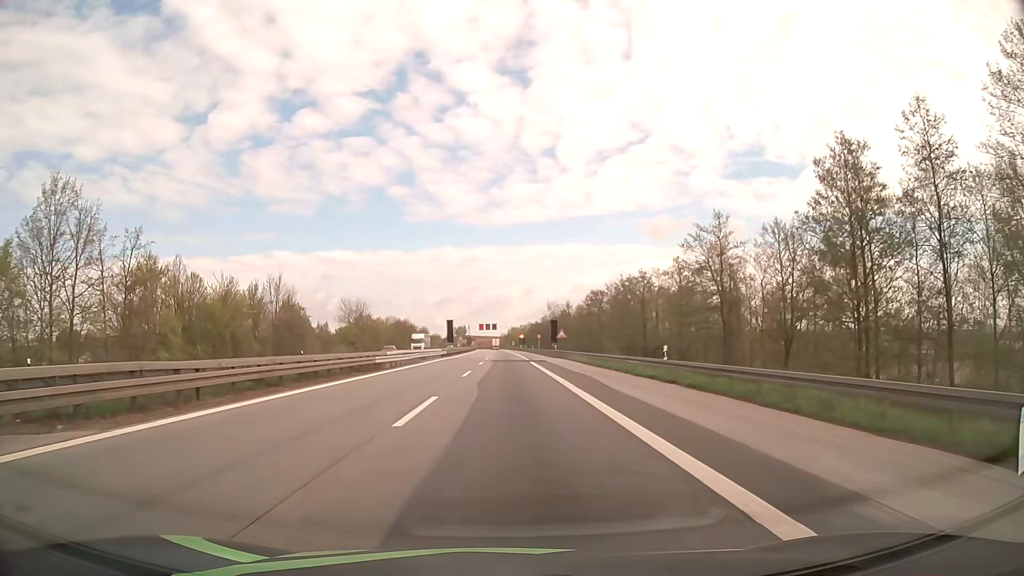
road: motorway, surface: asphalt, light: Day
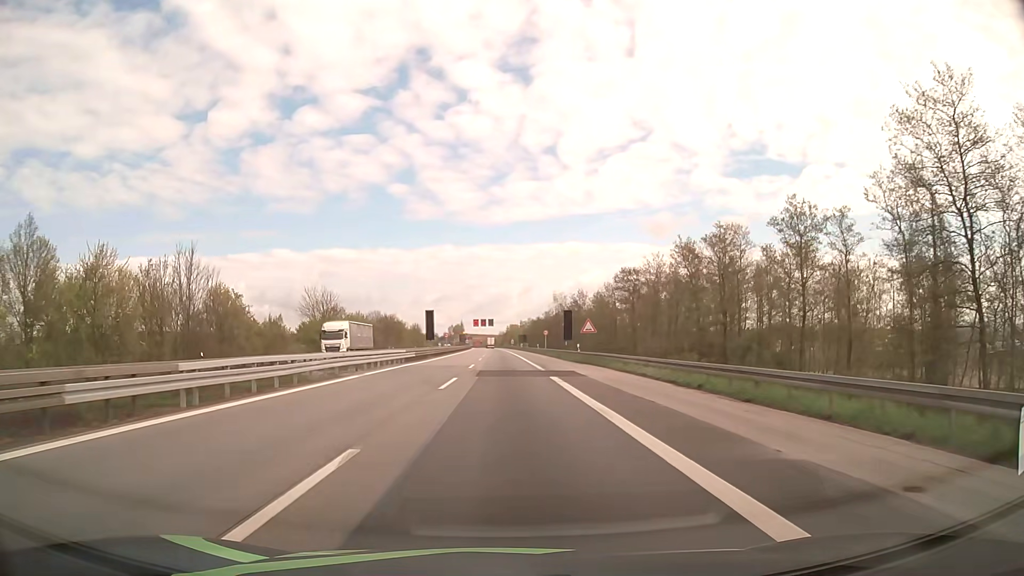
(0.0, +26.2) m; 0°
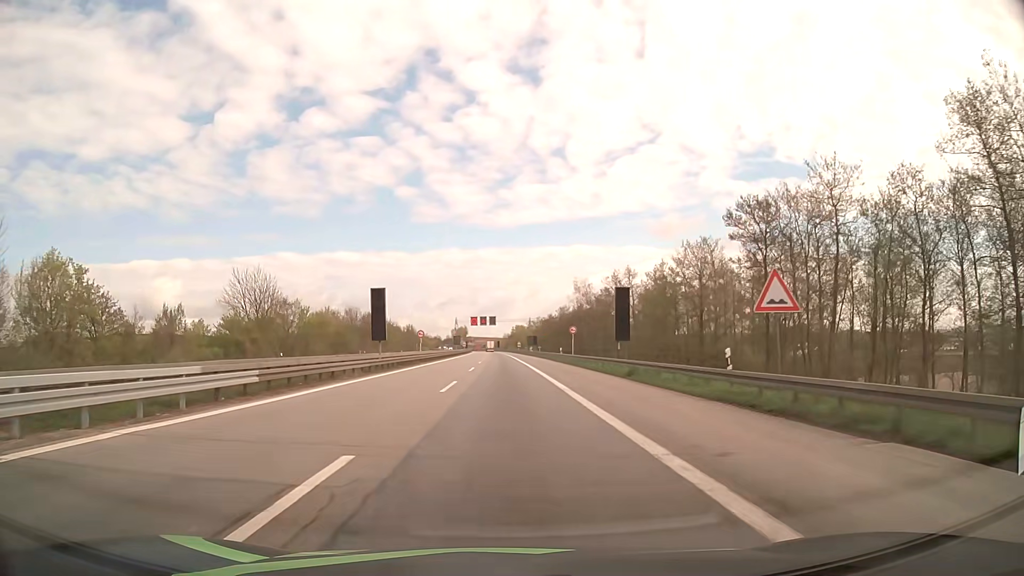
(-0.2, +34.9) m; -1°
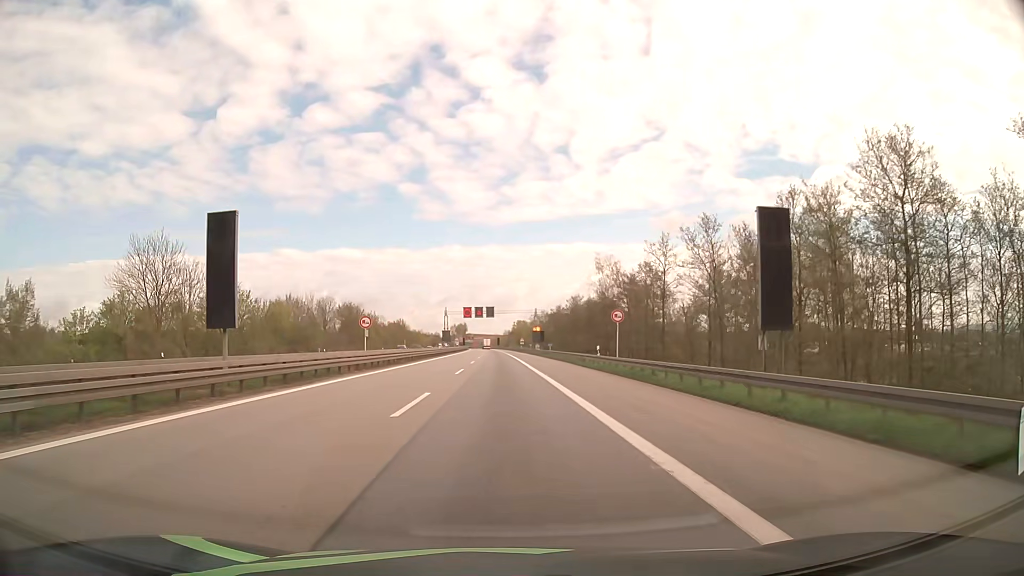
(+0.1, +26.2) m; 0°
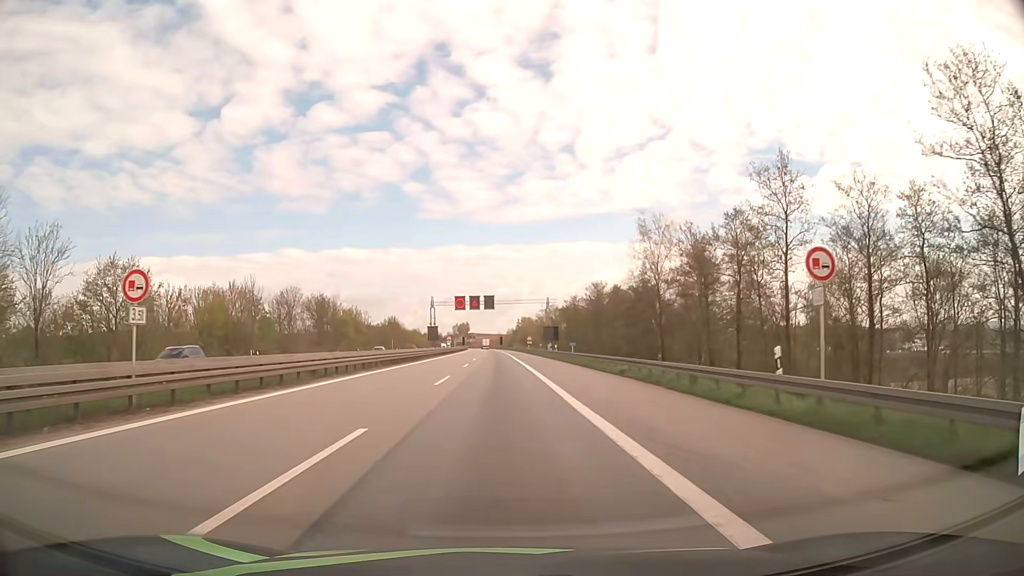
(-0.1, +26.2) m; 0°
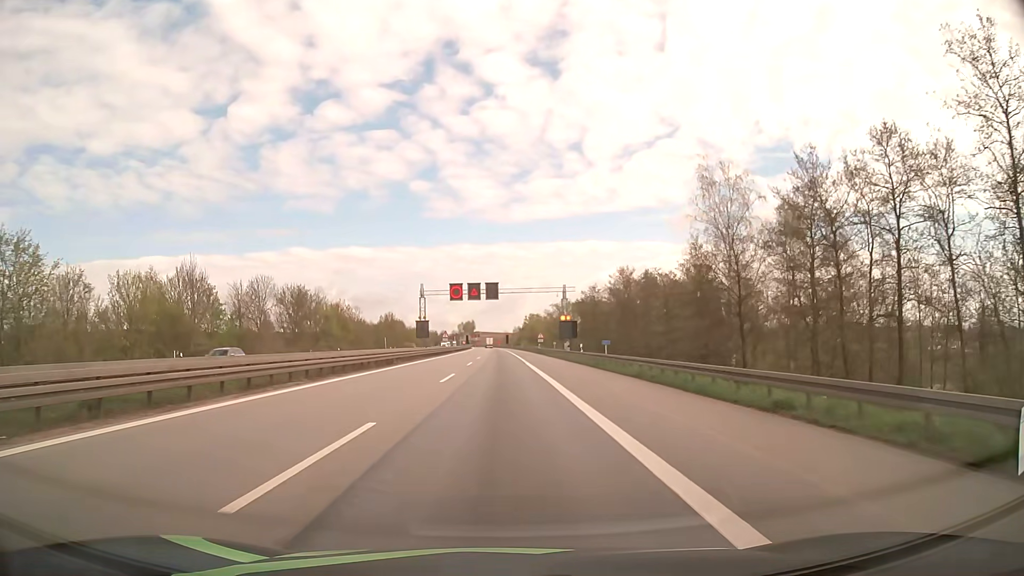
(-0.1, +17.4) m; -1°
